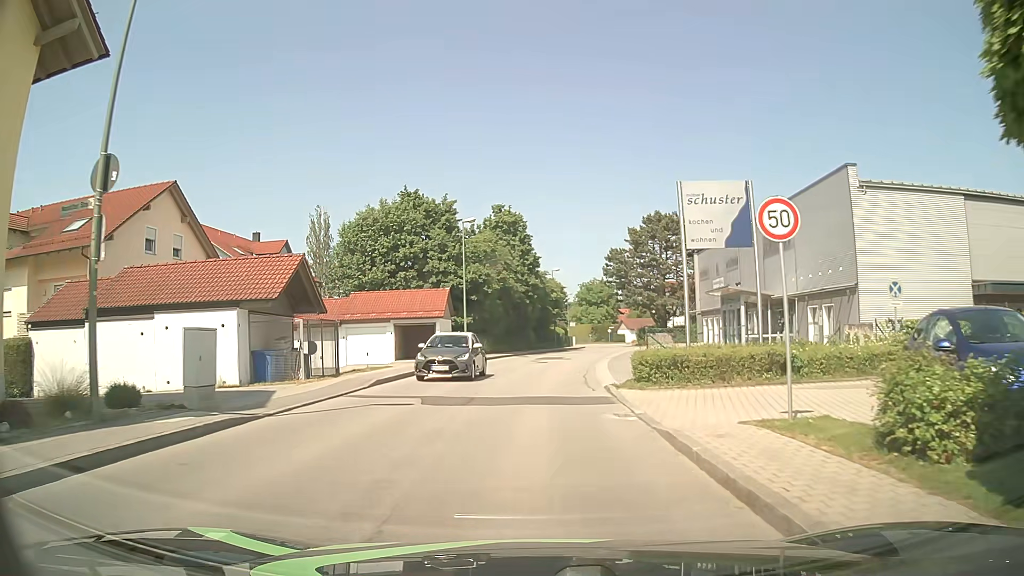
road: unclassified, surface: asphalt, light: Day
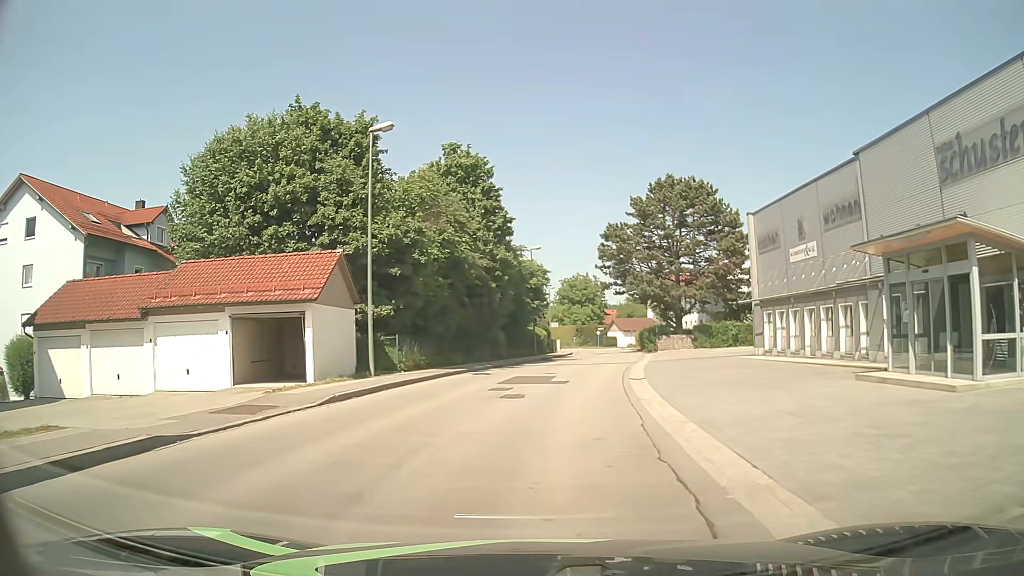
(+0.2, +19.0) m; +2°
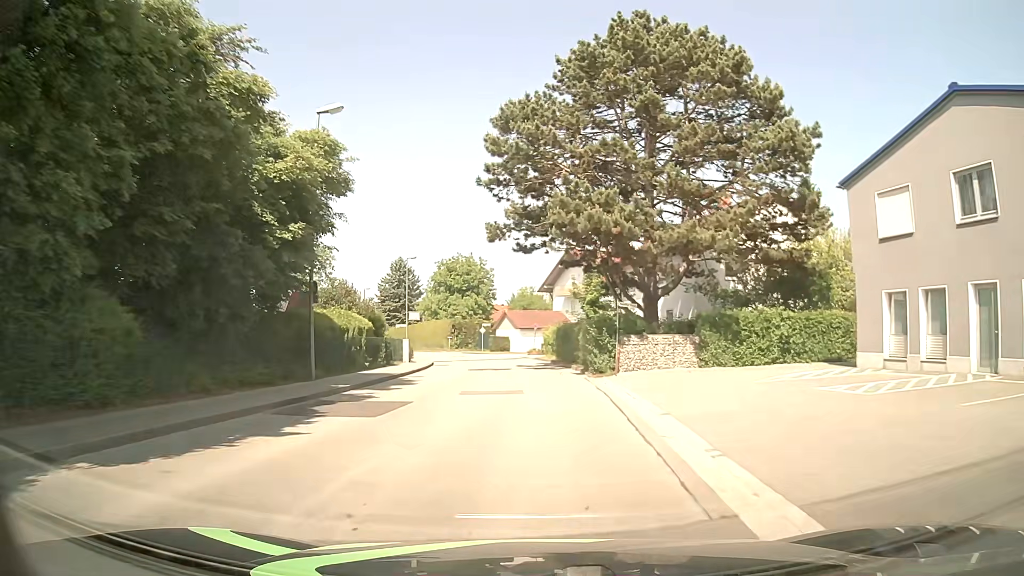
(+2.8, +31.3) m; +10°
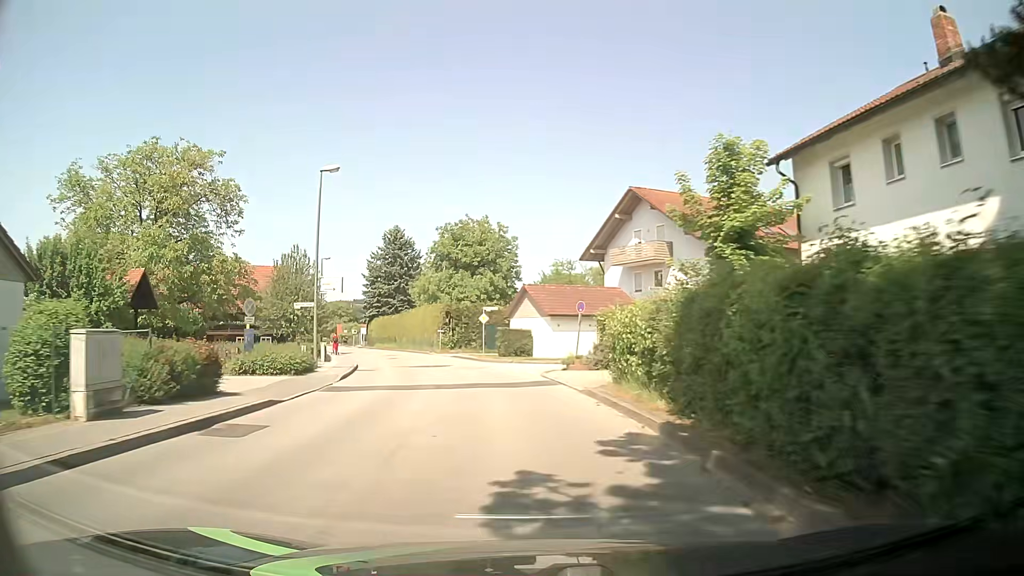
(-0.1, +28.7) m; -2°
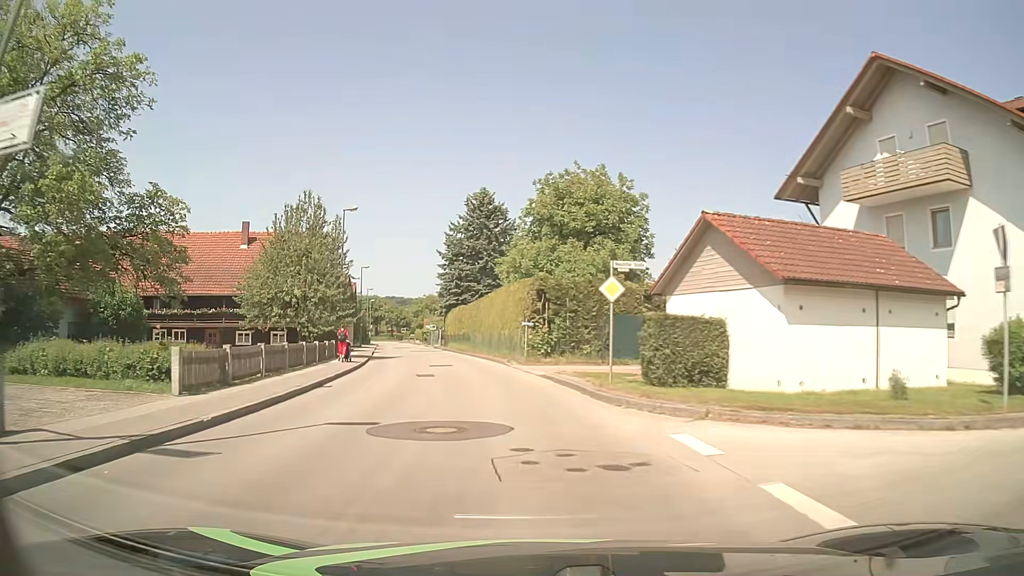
(-1.7, +22.1) m; -10°
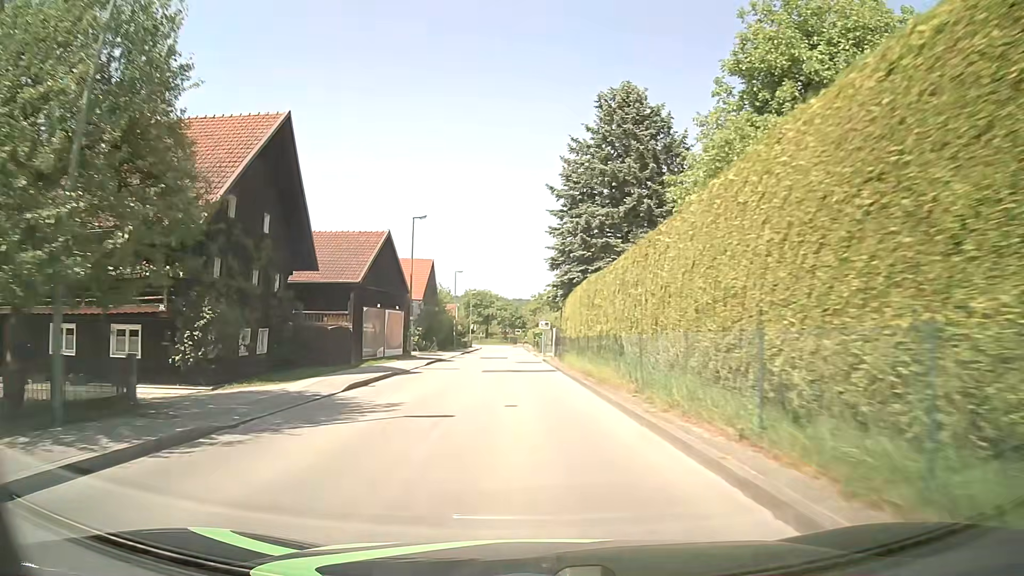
(-3.0, +29.9) m; -11°
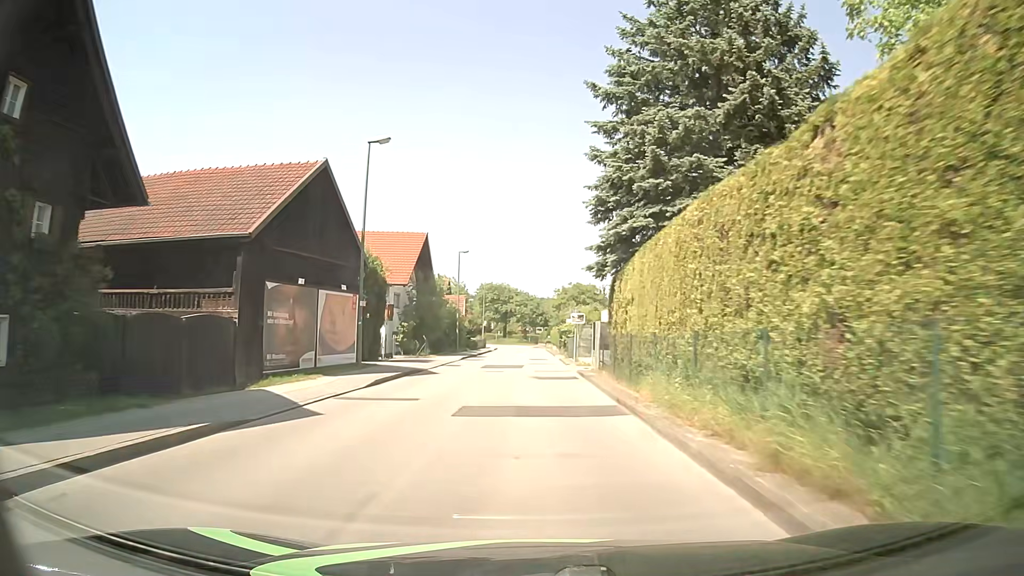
(-0.4, +15.2) m; -2°
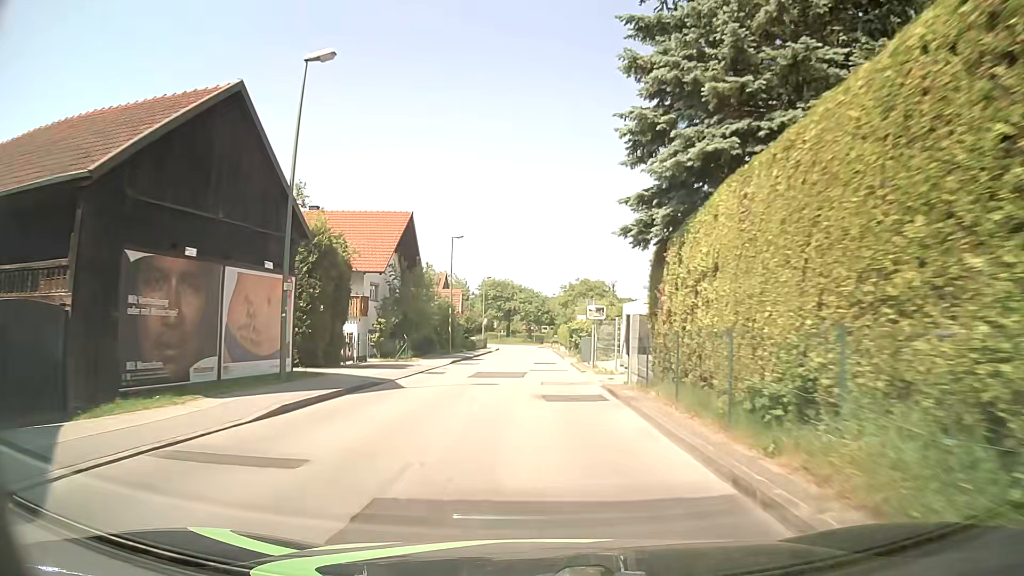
(-0.1, +7.6) m; 0°
(0, +10) (0, +20) (0, +30) (0, +40) (0, +50) (0, +60) (0, +70) (0, +80) (0, +90) (-1, +100) m
